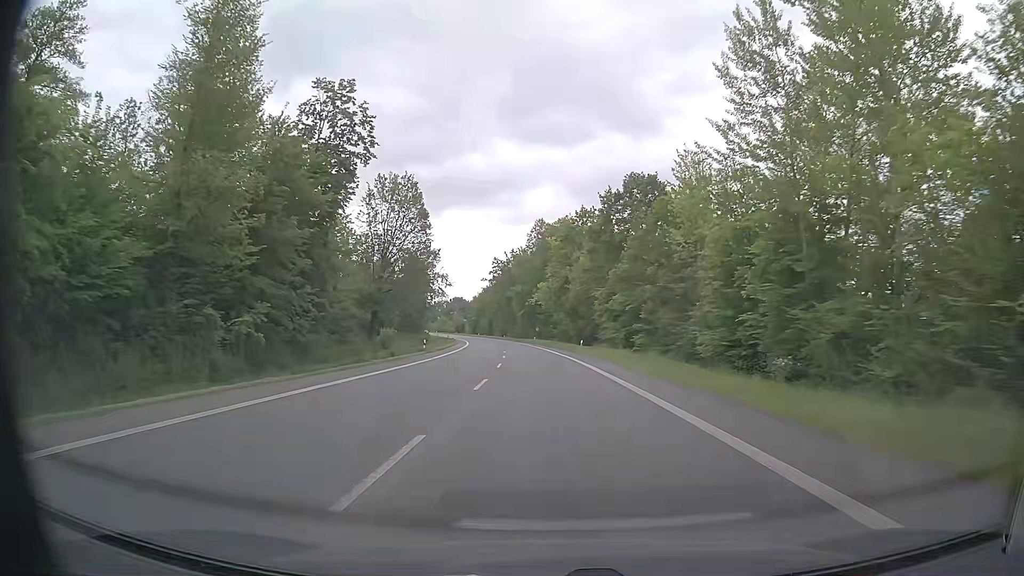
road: primary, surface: asphalt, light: Day
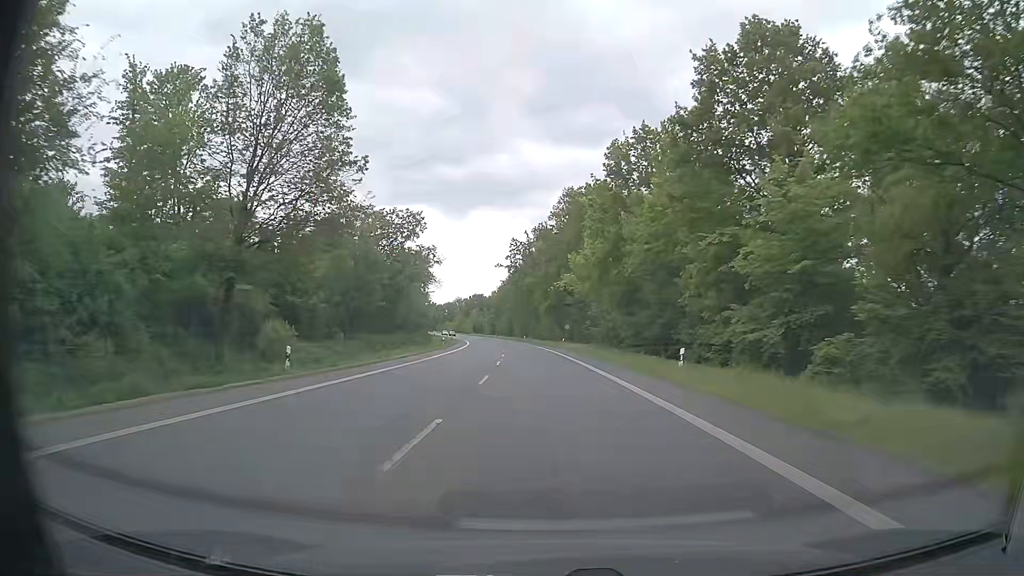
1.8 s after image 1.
(-0.7, +34.2) m; -2°
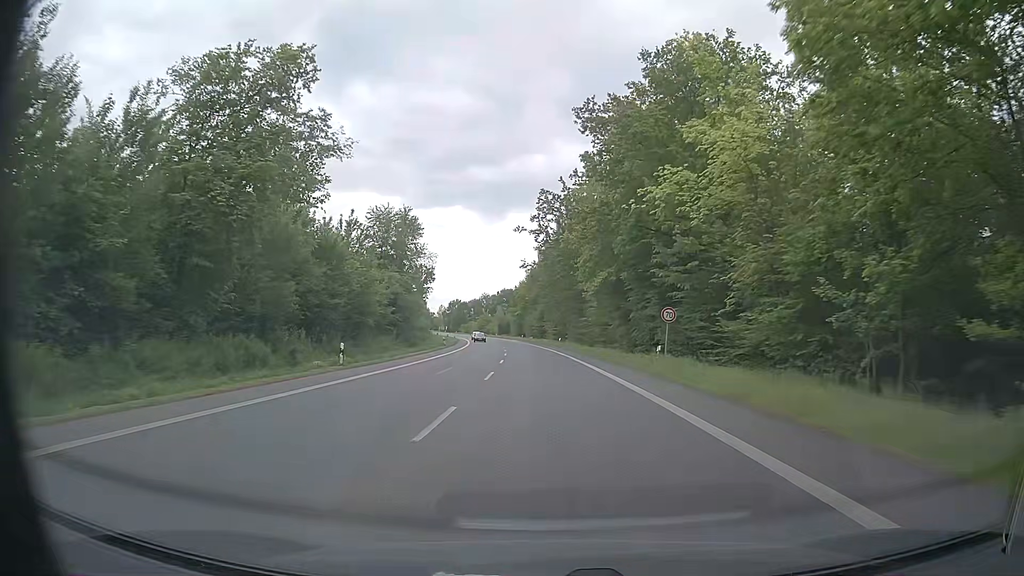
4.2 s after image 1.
(-1.2, +45.6) m; -3°
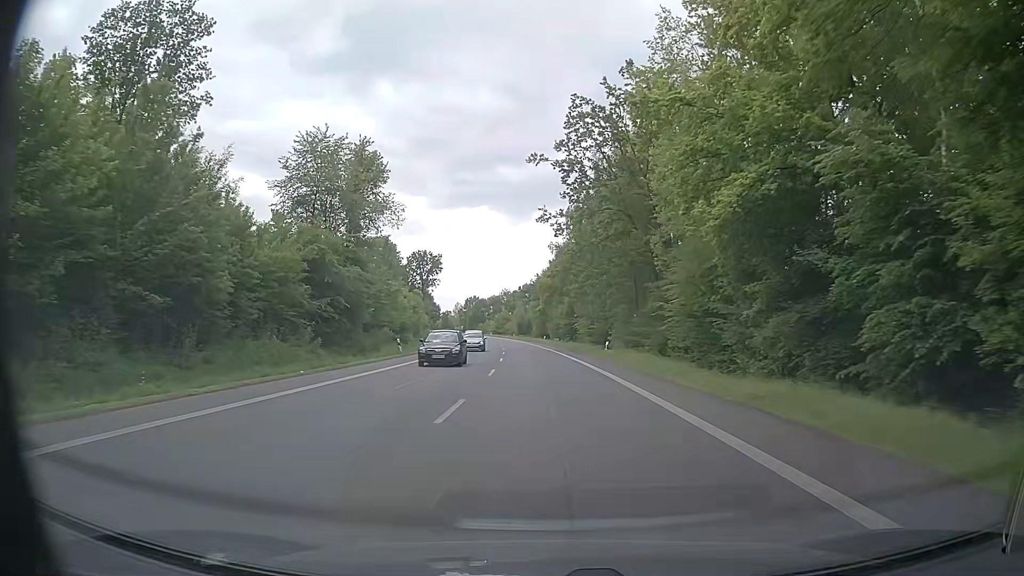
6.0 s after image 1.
(-1.0, +34.1) m; -3°
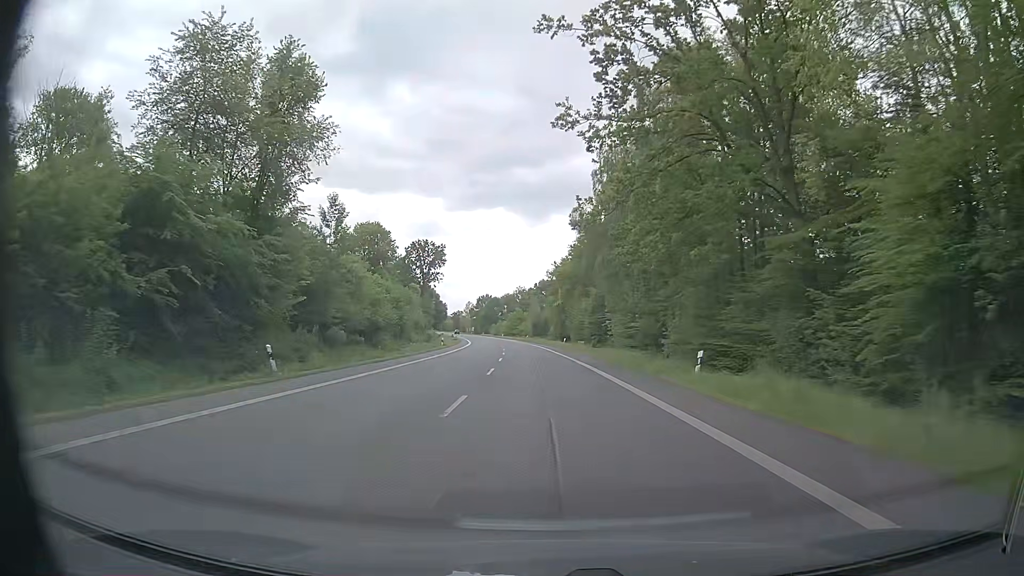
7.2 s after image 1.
(-0.1, +22.7) m; -1°
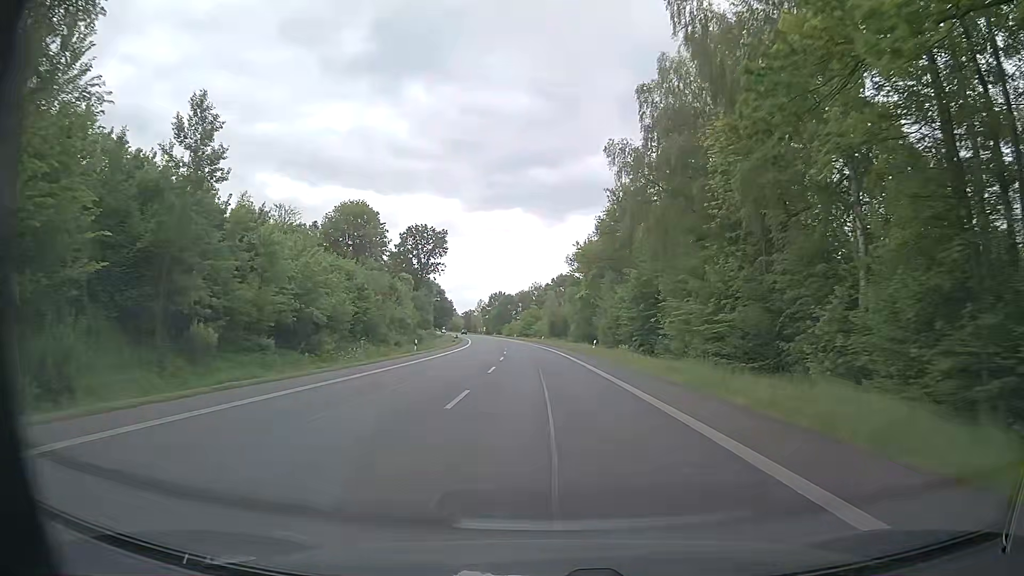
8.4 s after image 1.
(-0.3, +22.7) m; -2°
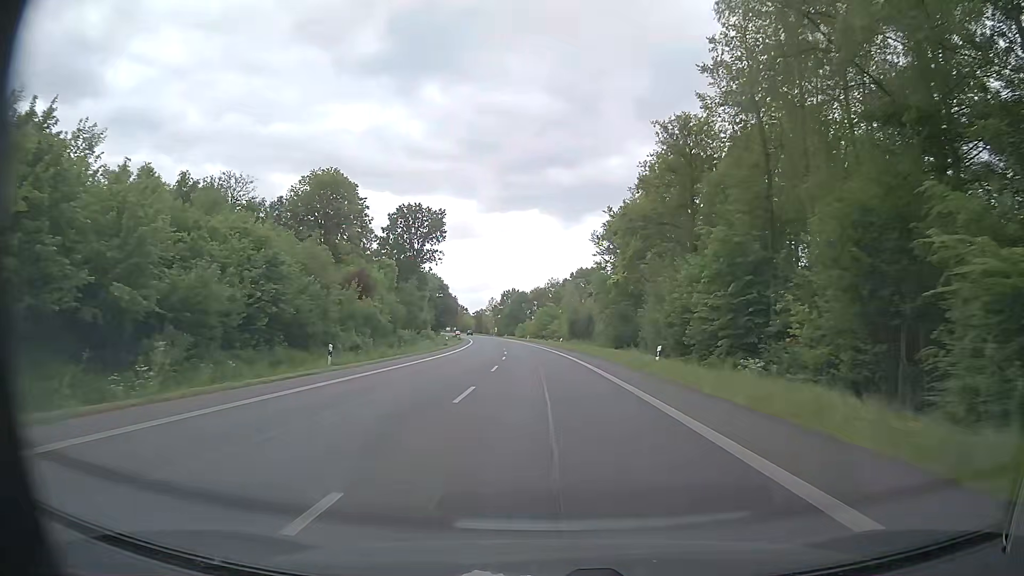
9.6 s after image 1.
(0.0, +22.6) m; -1°
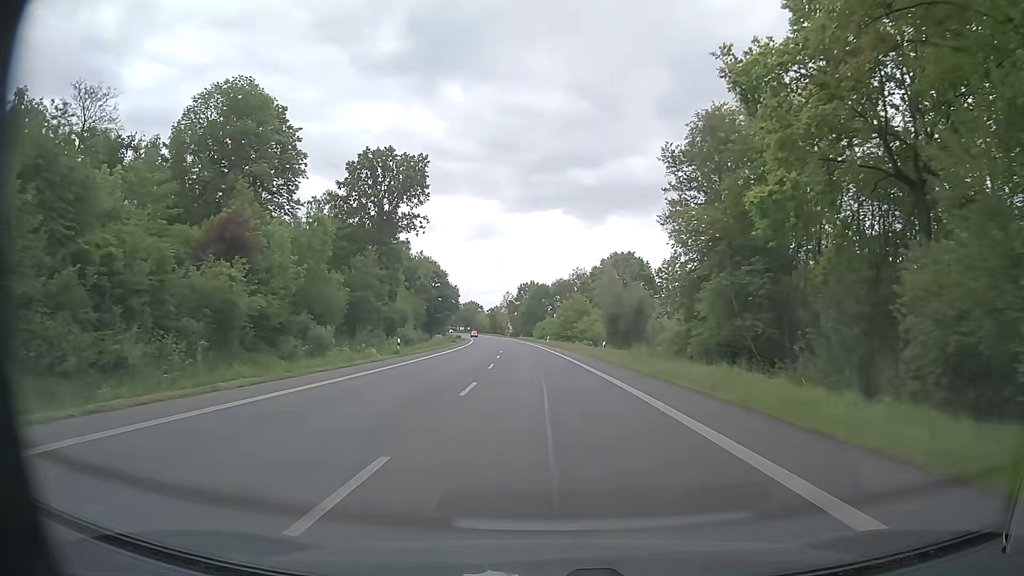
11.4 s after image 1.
(-0.7, +33.8) m; -2°
(0, +10) (0, +20) (0, +30) (-1, +40) (-1, +50) (-2, +60) (-2, +70) (-3, +80) (-4, +90) (-5, +100) m
